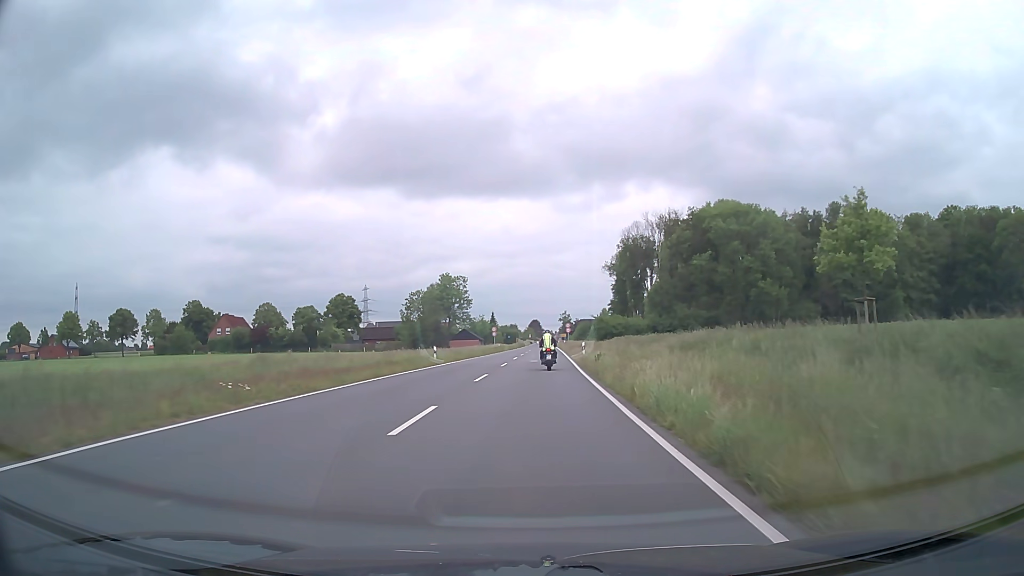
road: secondary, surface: asphalt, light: Day
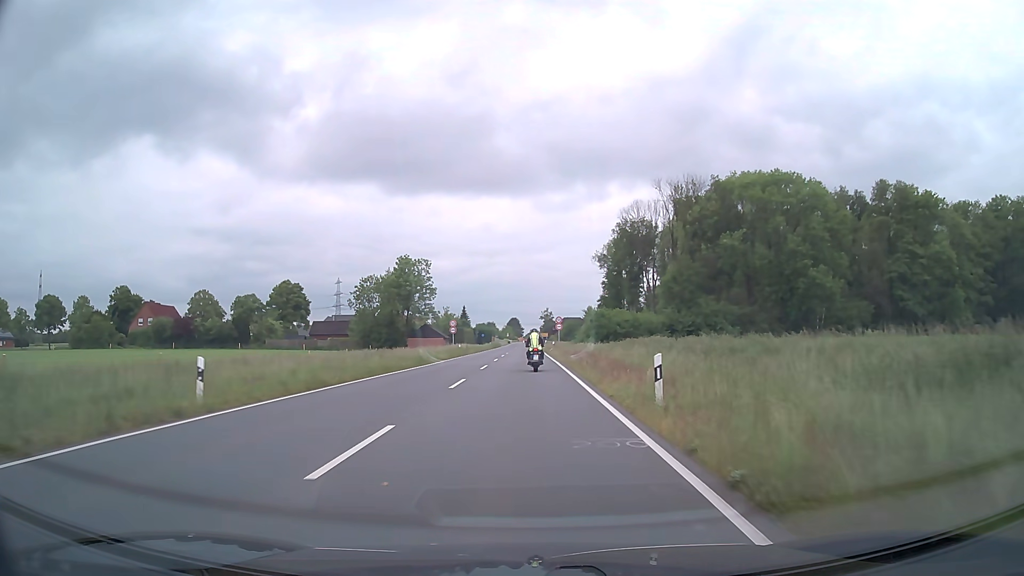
(+0.5, +26.9) m; +2°
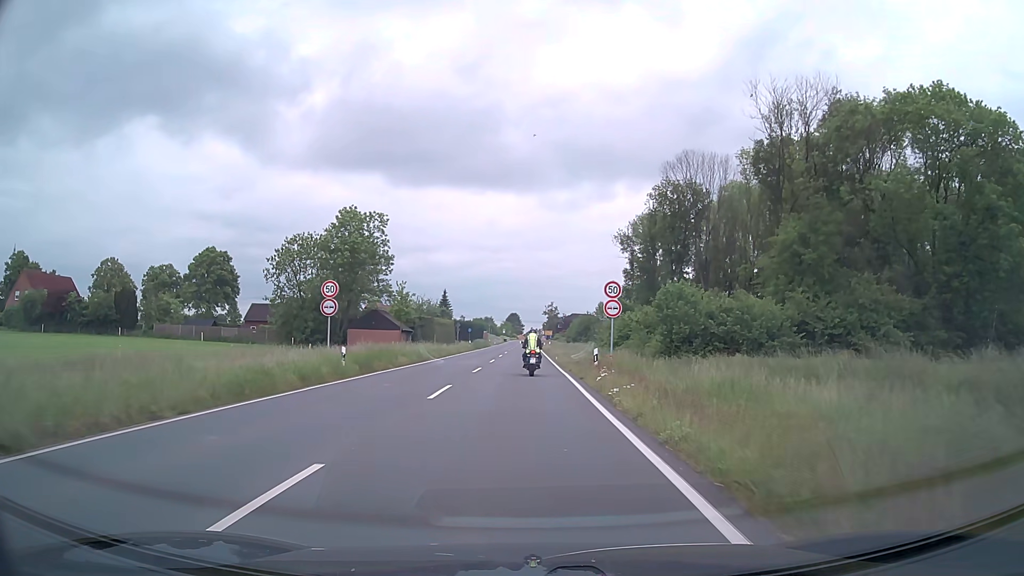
(0.0, +39.2) m; 0°
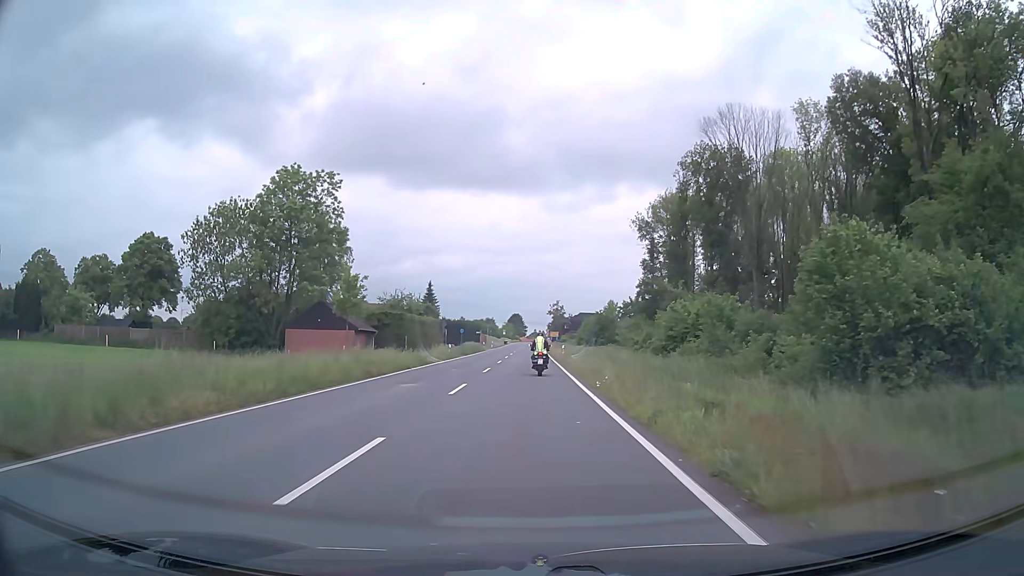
(-0.1, +21.6) m; 0°
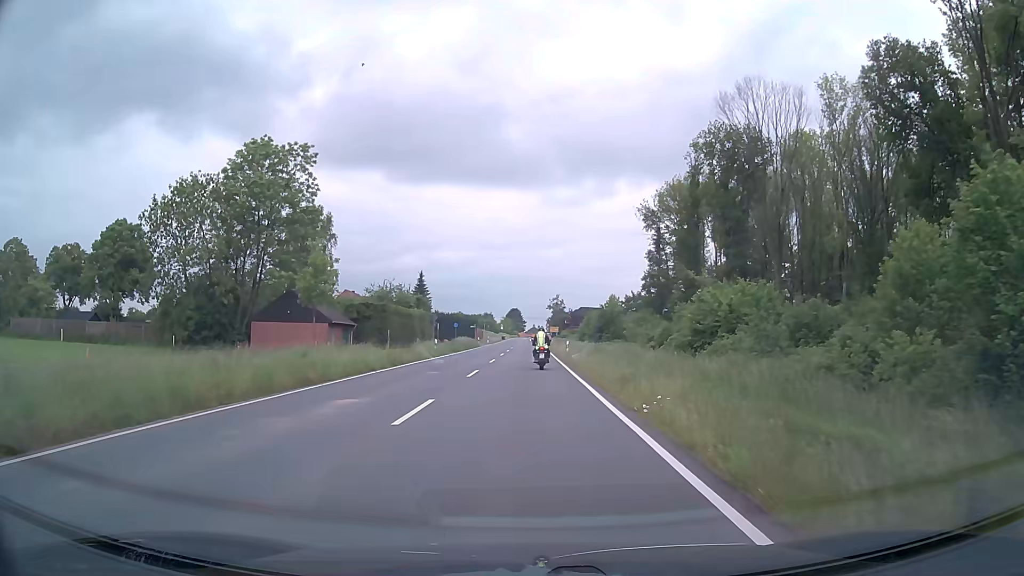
(0.0, +7.2) m; 0°
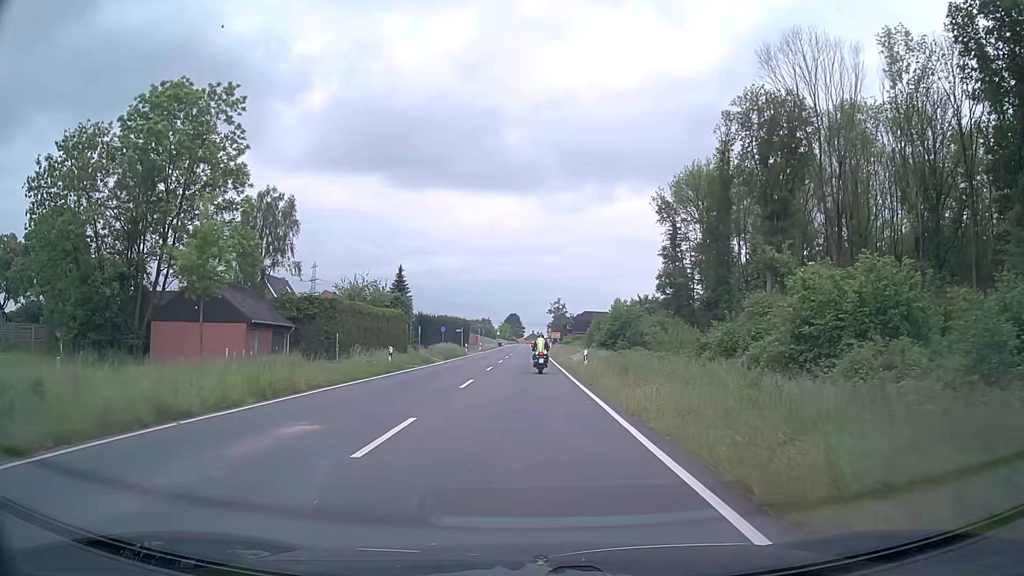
(0.0, +14.6) m; 0°
